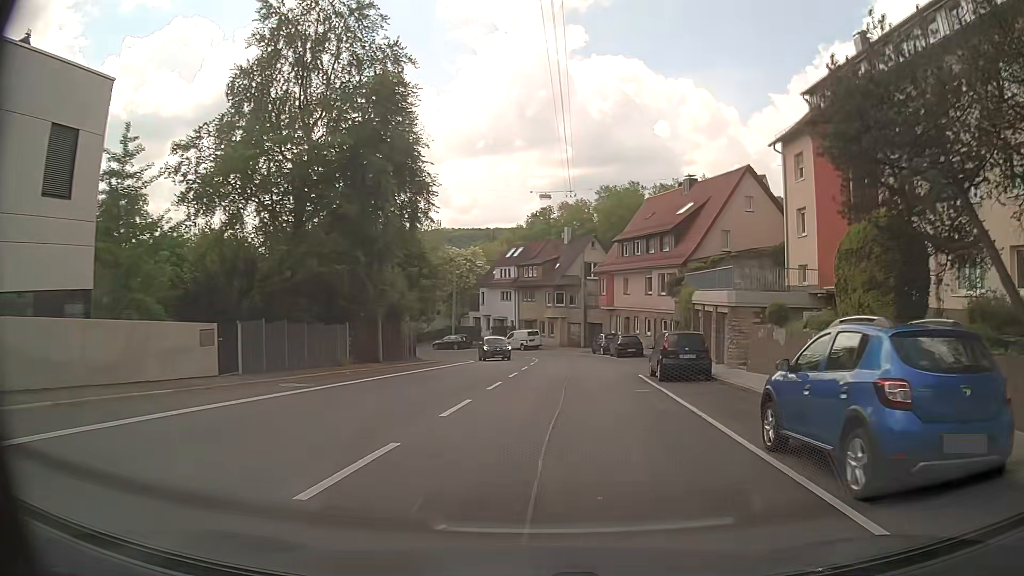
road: secondary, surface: asphalt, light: Day
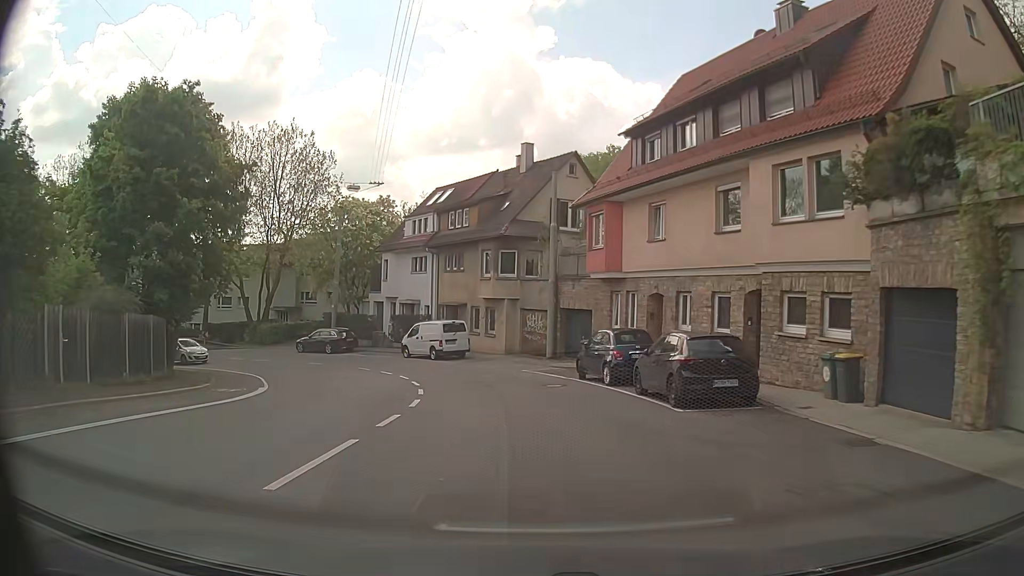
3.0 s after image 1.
(+1.6, +29.8) m; +3°
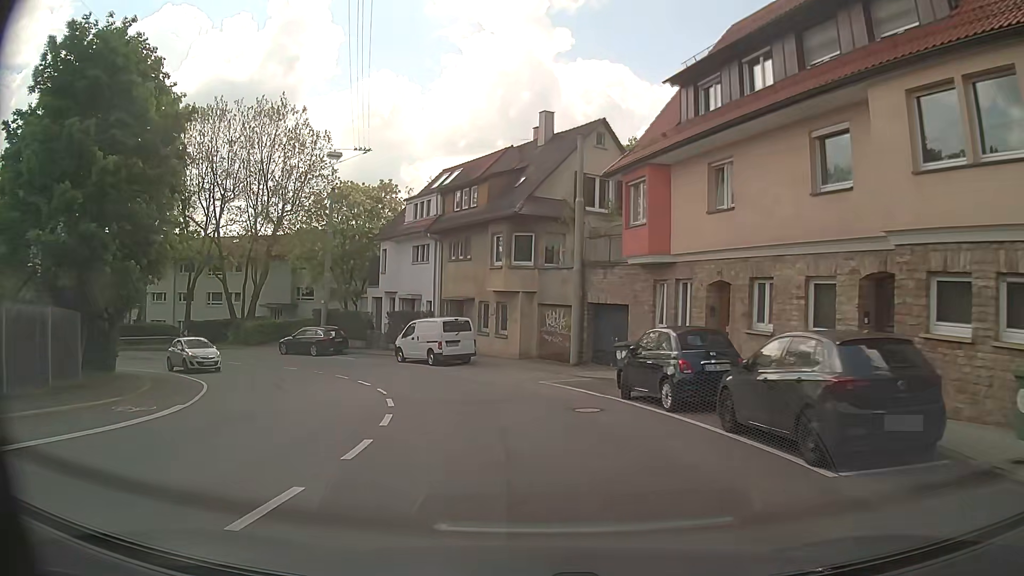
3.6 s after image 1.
(-0.1, +5.9) m; -2°
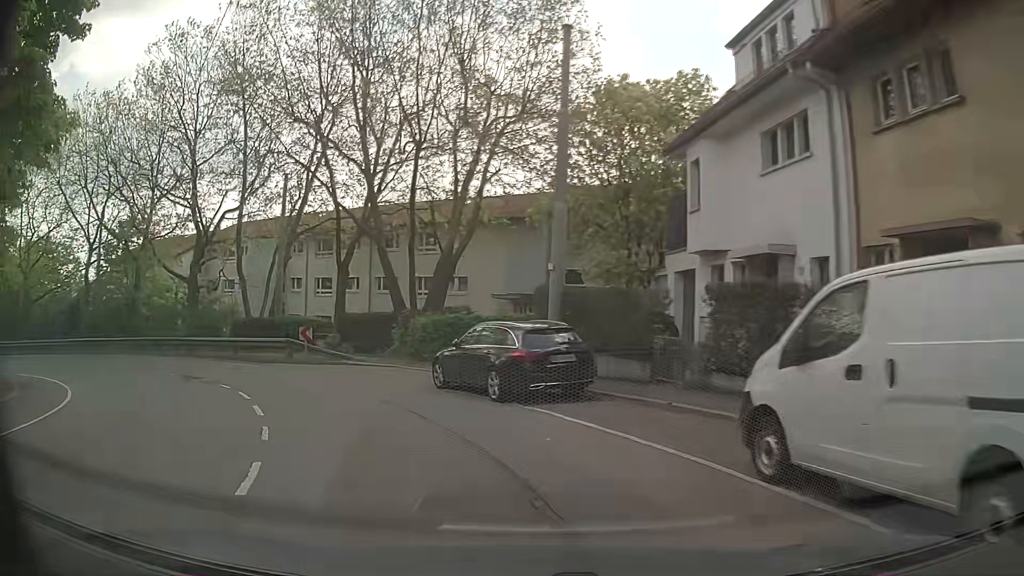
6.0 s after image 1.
(-4.0, +22.4) m; -26°
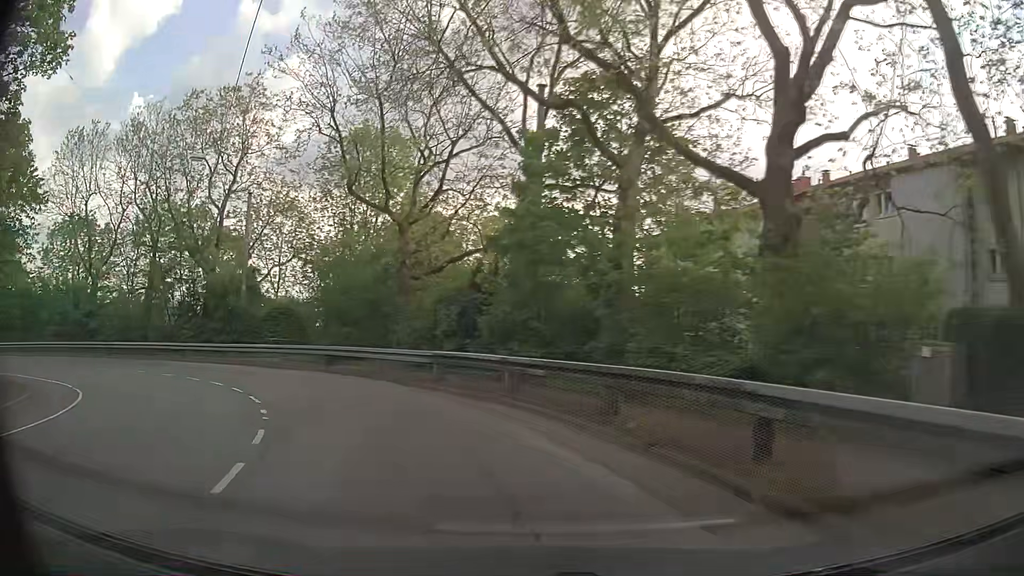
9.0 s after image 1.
(-11.6, +24.1) m; -51°
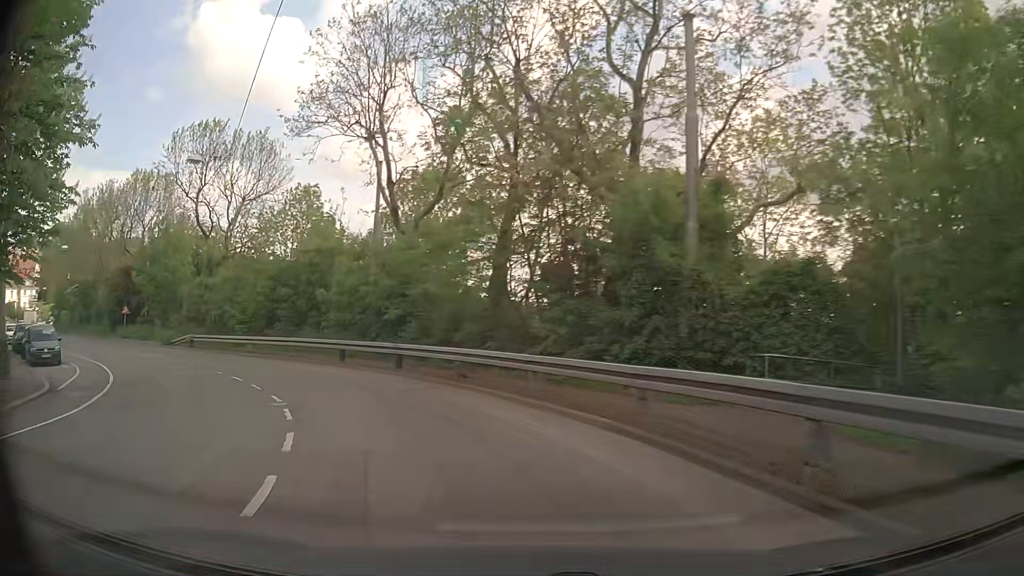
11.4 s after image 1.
(-7.4, +20.5) m; -41°
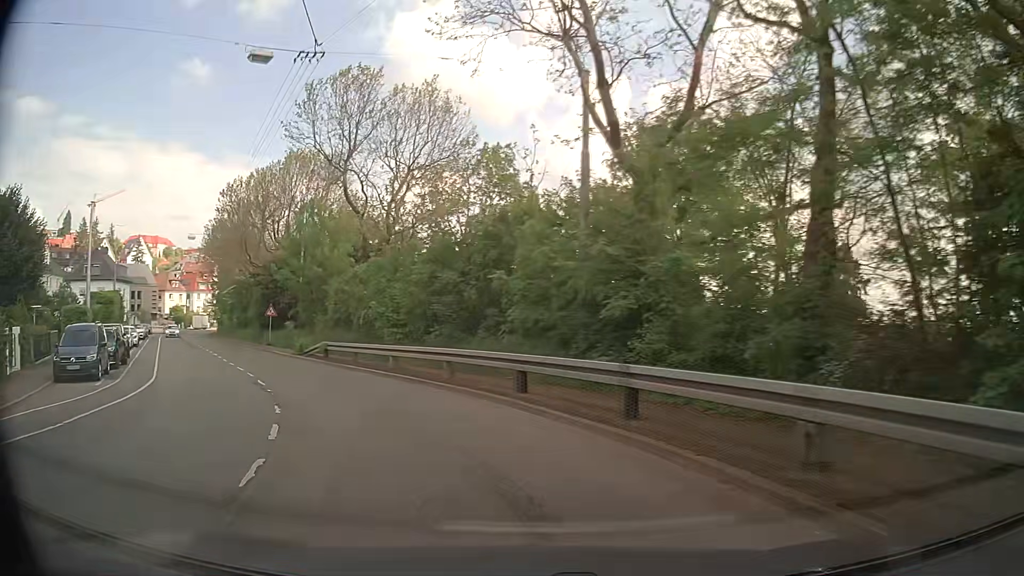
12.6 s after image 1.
(-1.7, +11.2) m; -19°
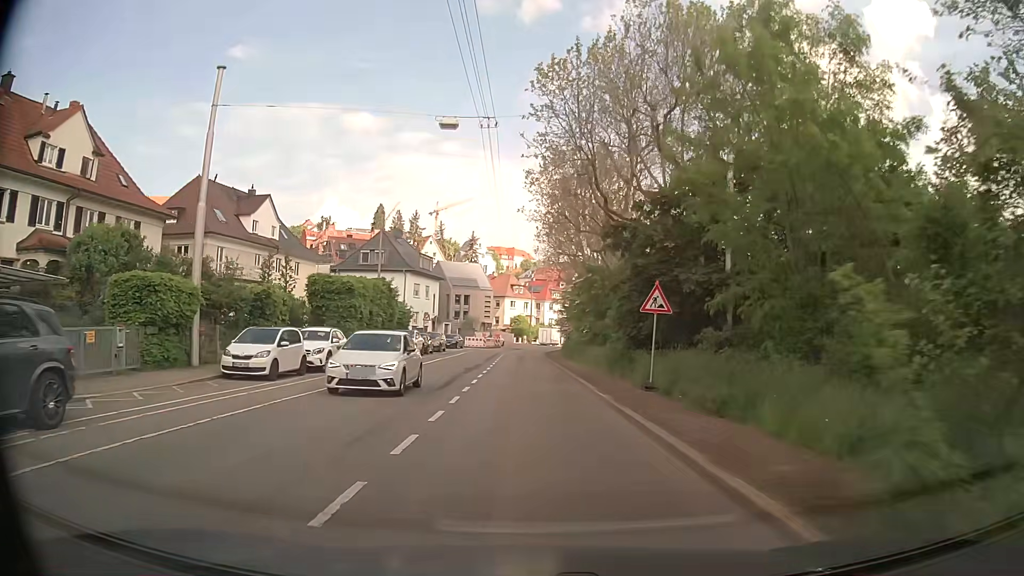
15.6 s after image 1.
(-10.2, +26.8) m; -32°
